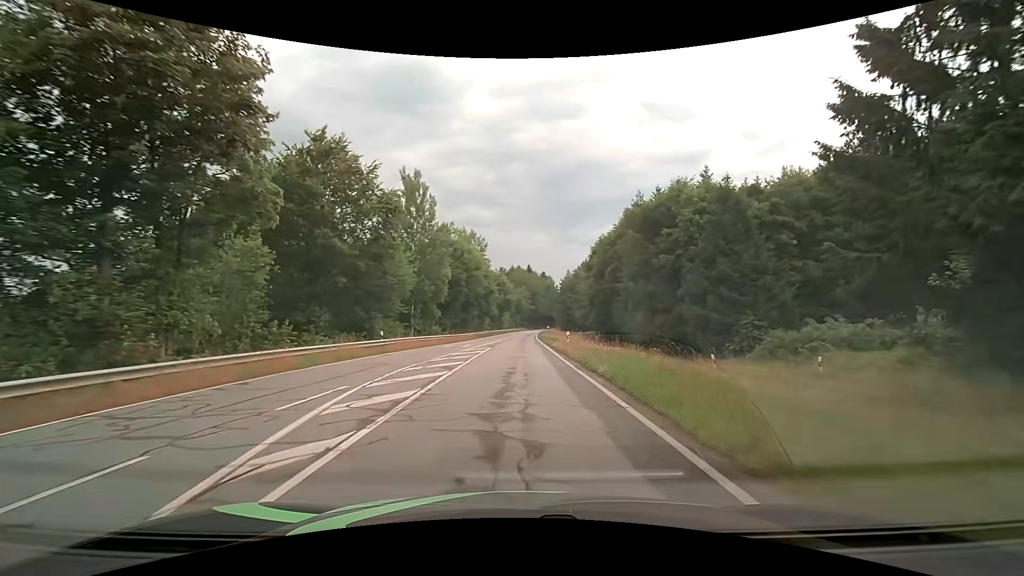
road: tertiary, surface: asphalt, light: Day
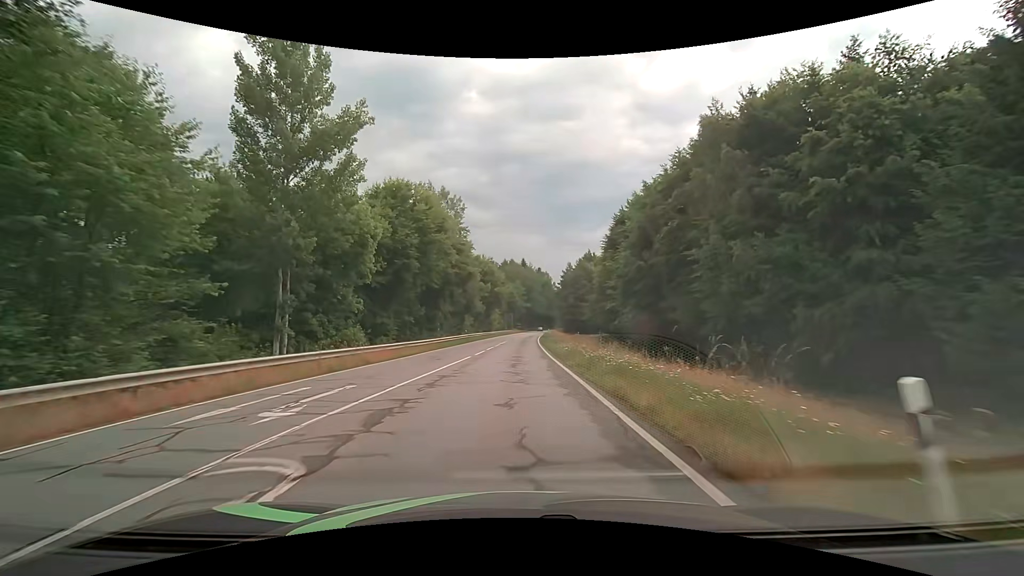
(+0.1, +27.2) m; +1°
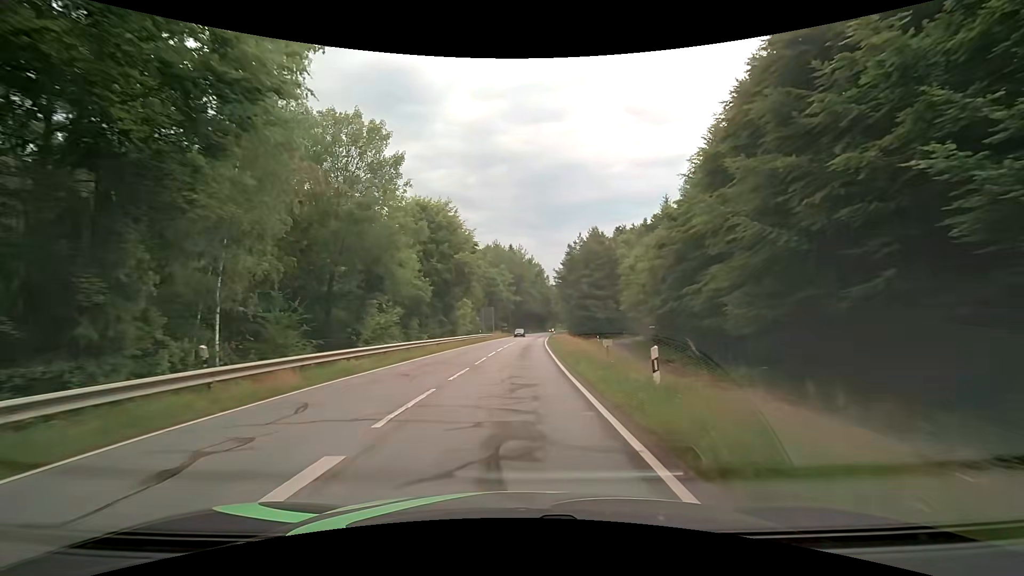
(+0.4, +43.9) m; +1°
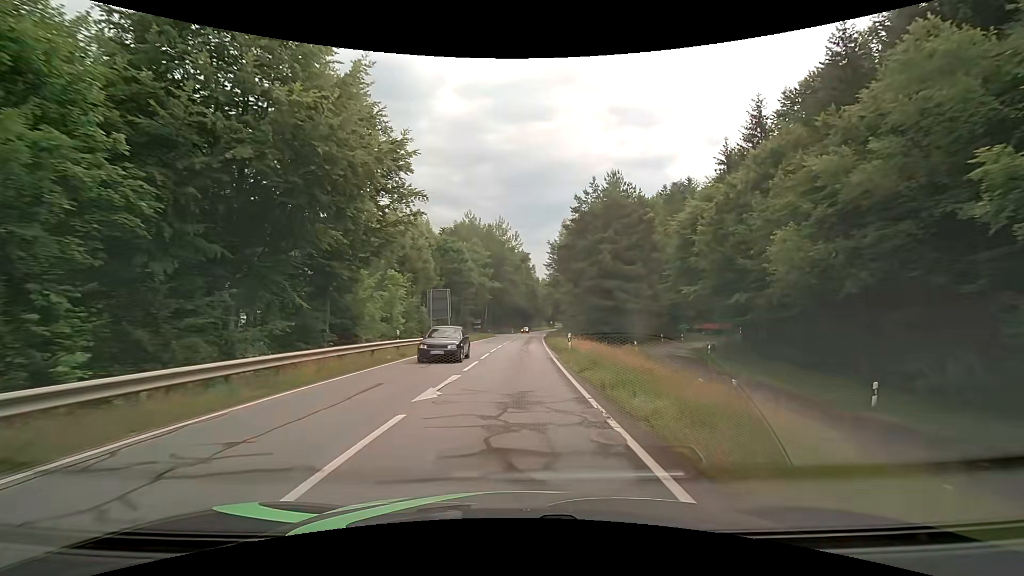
(+0.5, +33.3) m; +2°
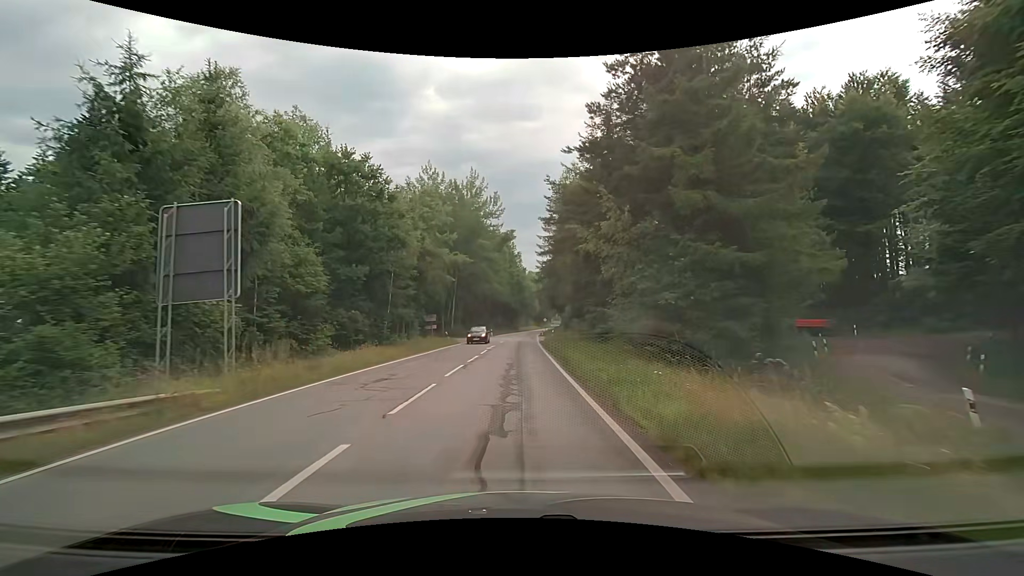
(+0.5, +31.6) m; +2°
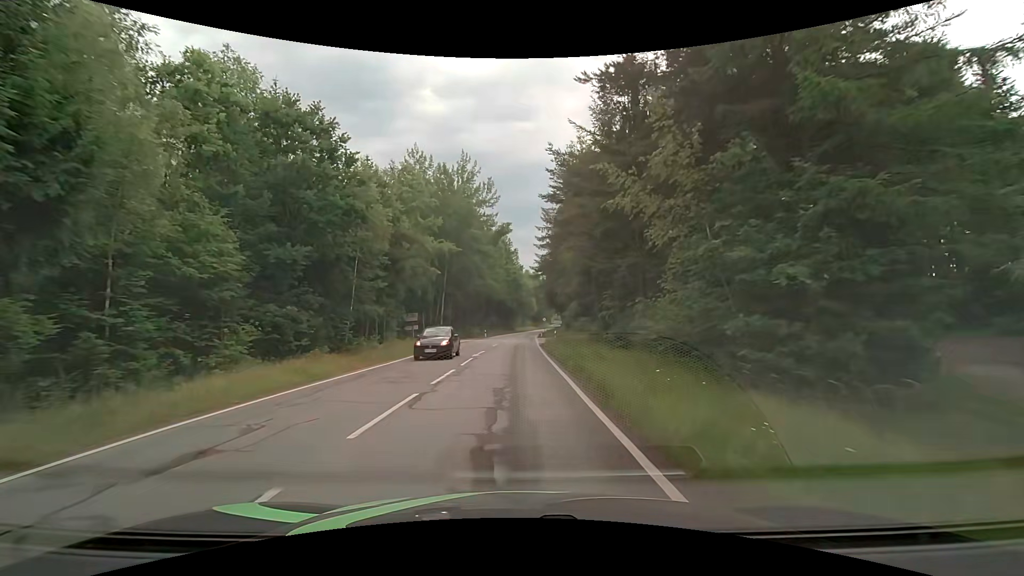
(0.0, +7.6) m; 0°
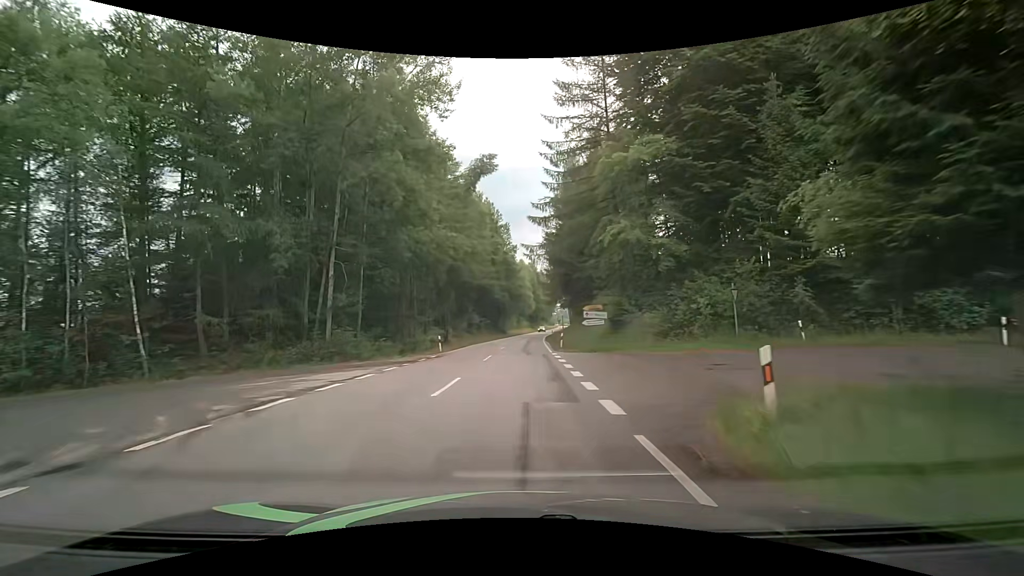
(+0.3, +38.9) m; +1°
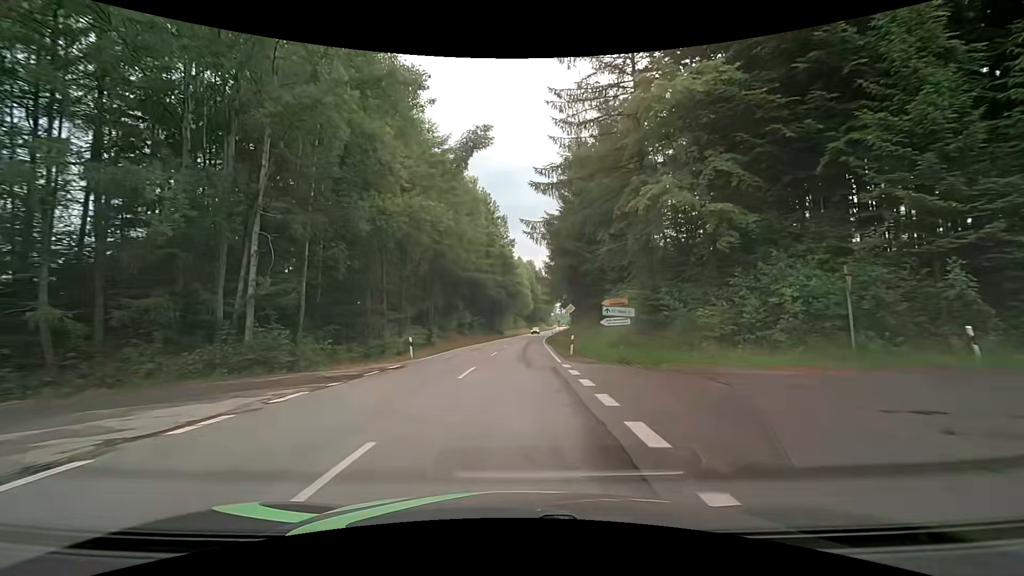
(+0.1, +8.2) m; 0°
(0, +10) (0, +20) (+1, +30) (+1, +40) (+1, +50) (+2, +60) (+3, +70) (+3, +80) (+4, +90) (+5, +100) m
